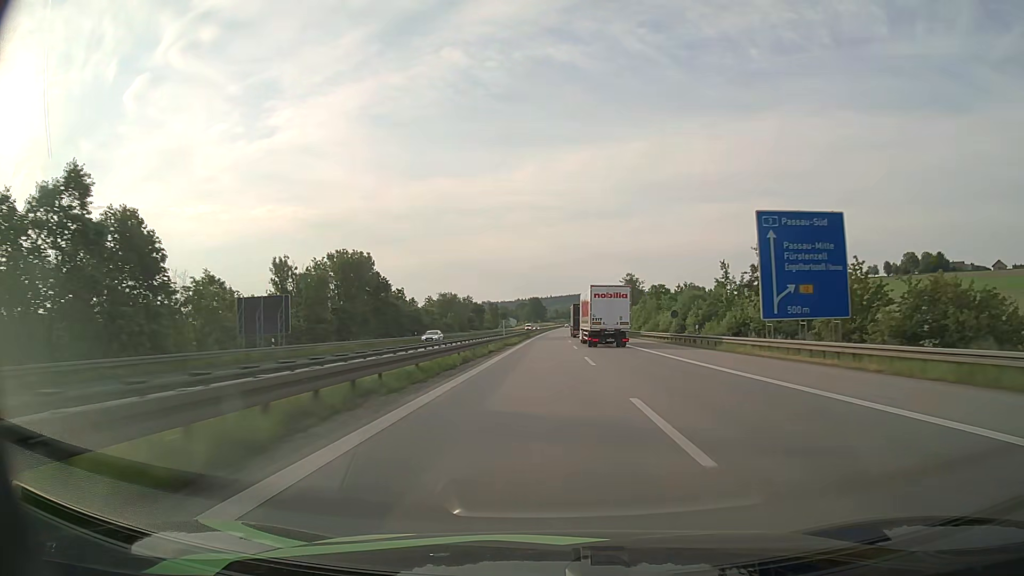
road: motorway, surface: asphalt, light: Day
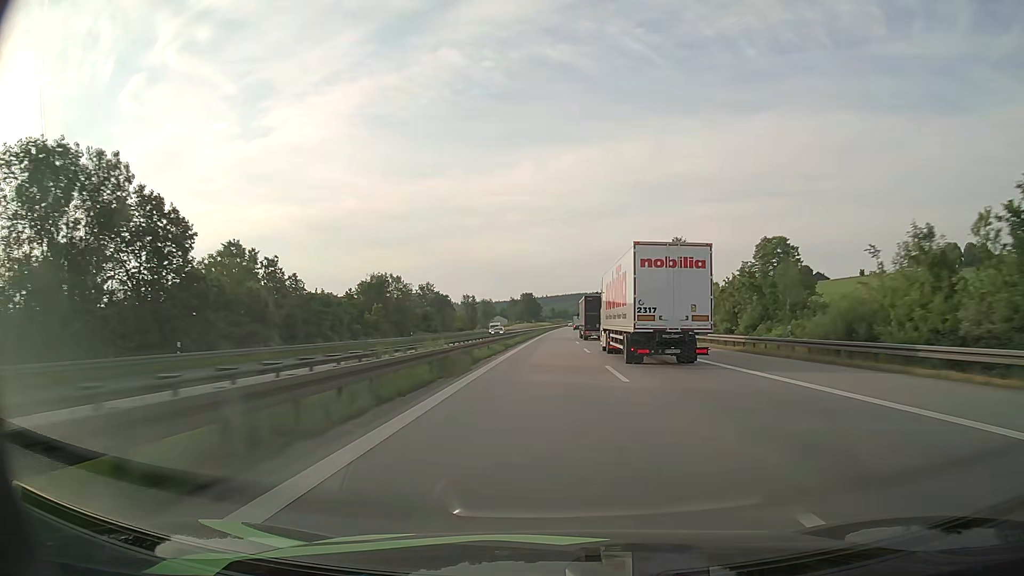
(+0.3, +61.5) m; +1°
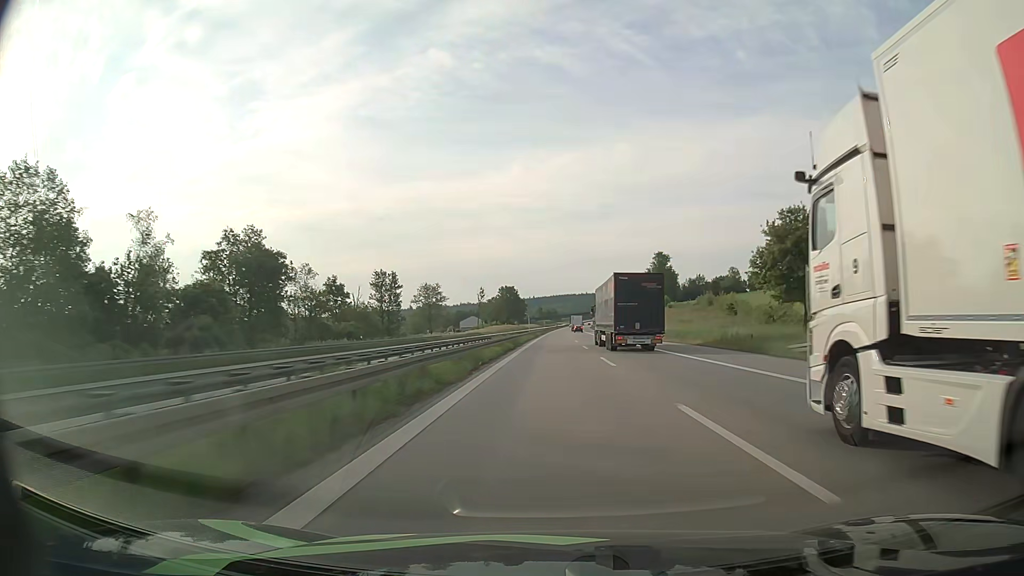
(+0.5, +82.5) m; +1°
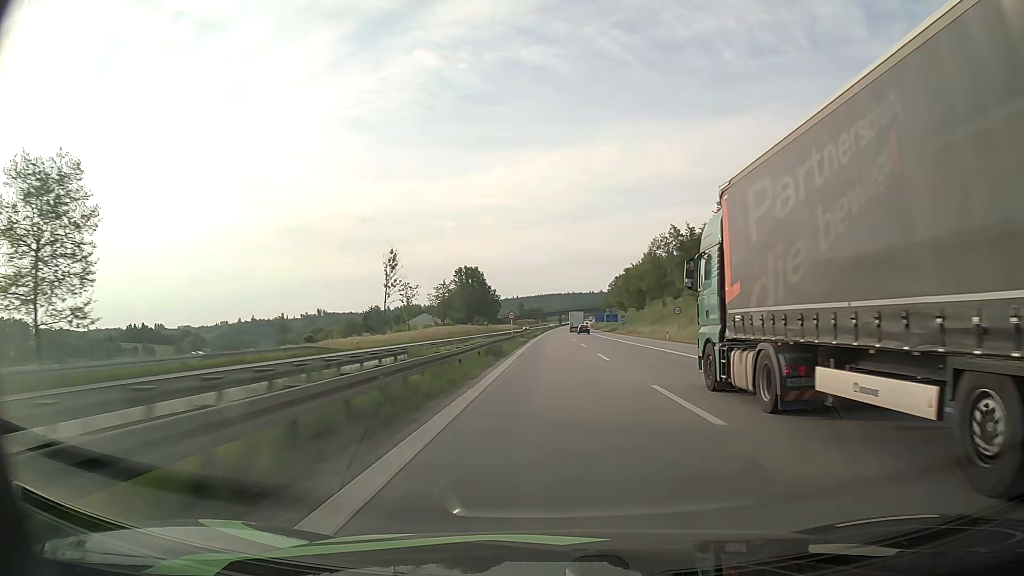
(+0.9, +103.5) m; +1°
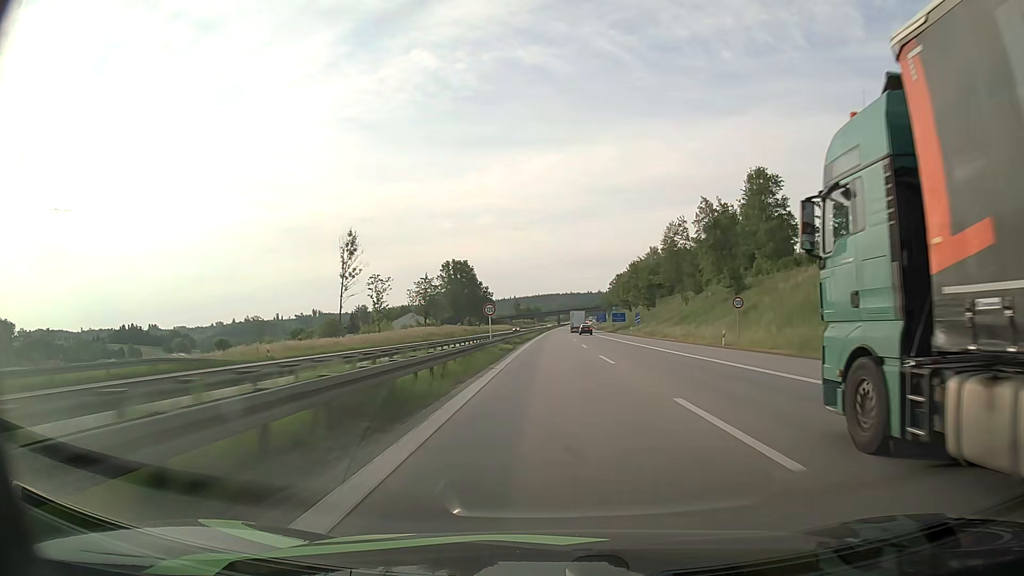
(+0.1, +20.7) m; 0°
(0, +10) (0, +20) (0, +30) (0, +40) (0, +50) (0, +60) (0, +70) (0, +80) (0, +90) (+1, +100) m
